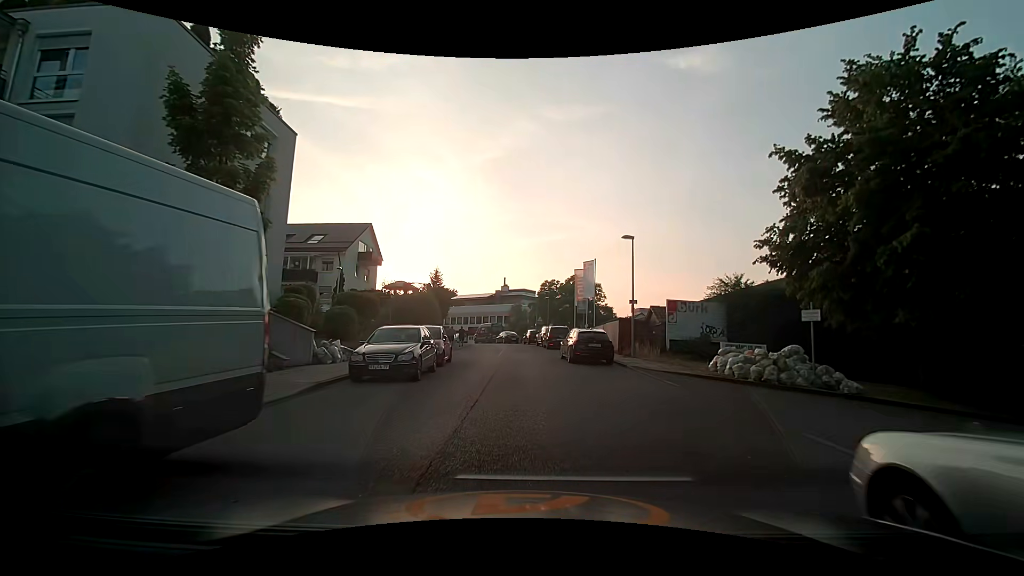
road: residential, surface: asphalt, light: Day
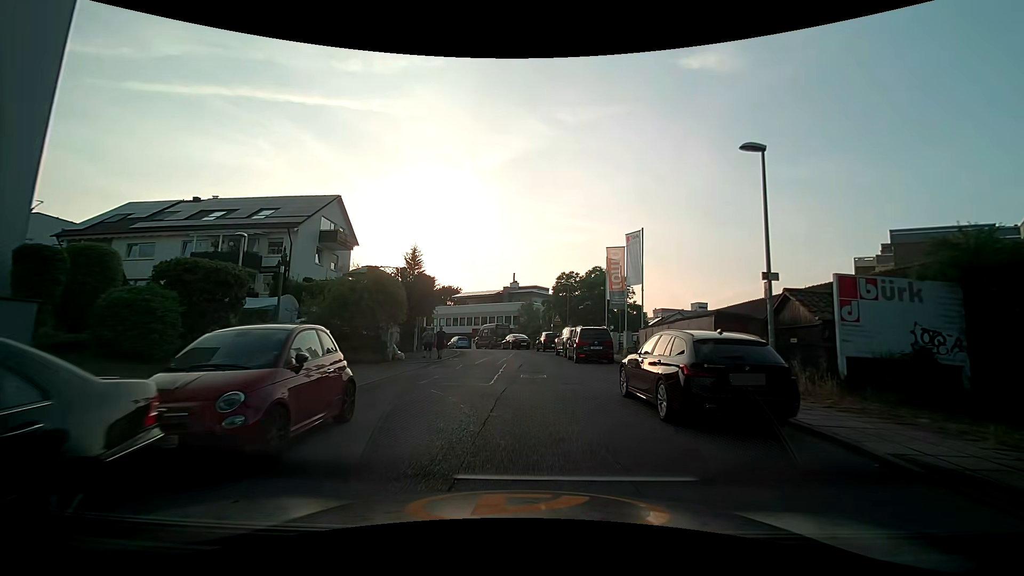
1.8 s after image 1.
(-0.2, +12.8) m; -2°
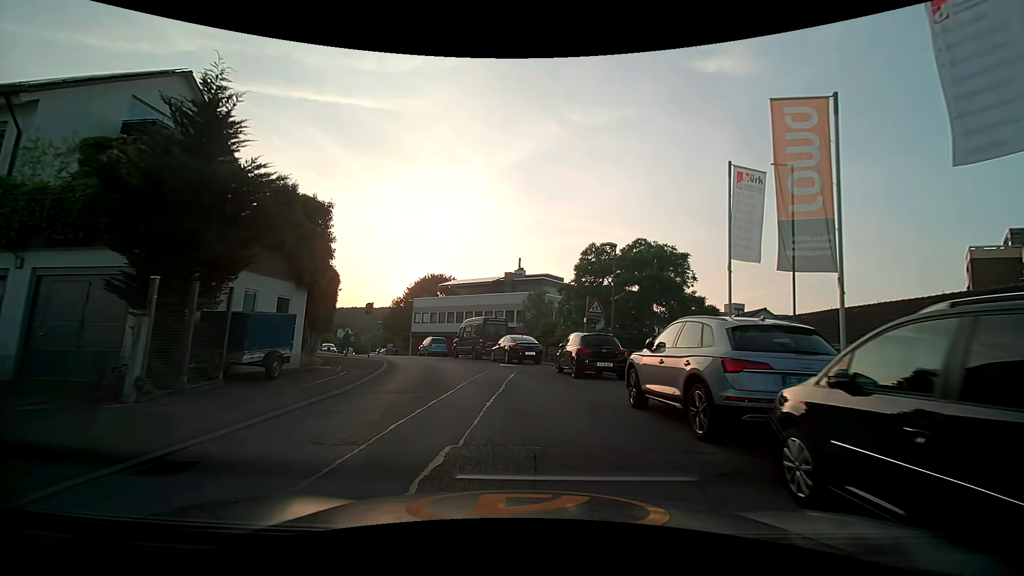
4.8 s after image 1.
(+0.1, +21.0) m; 0°
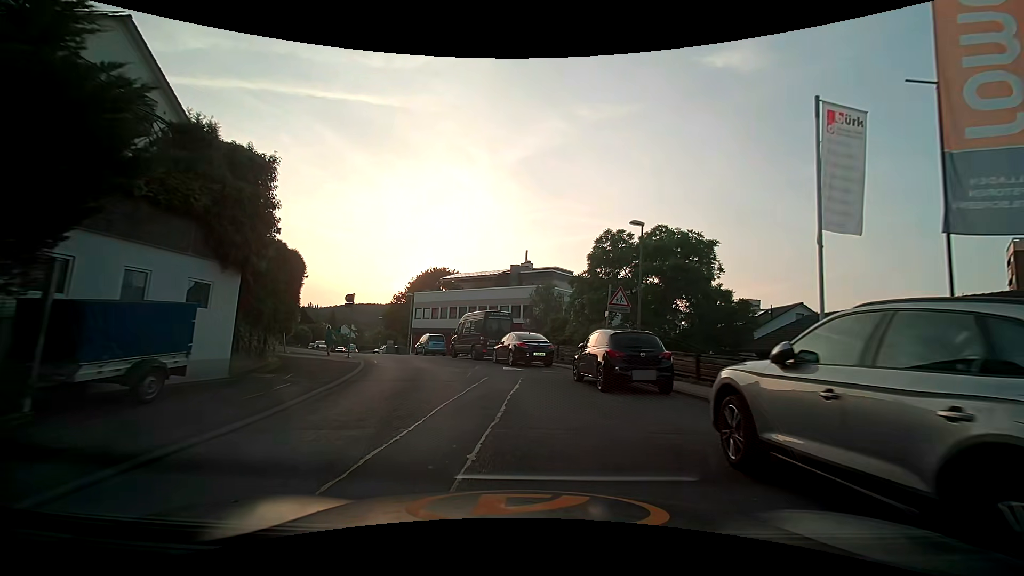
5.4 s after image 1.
(-0.1, +4.2) m; -1°
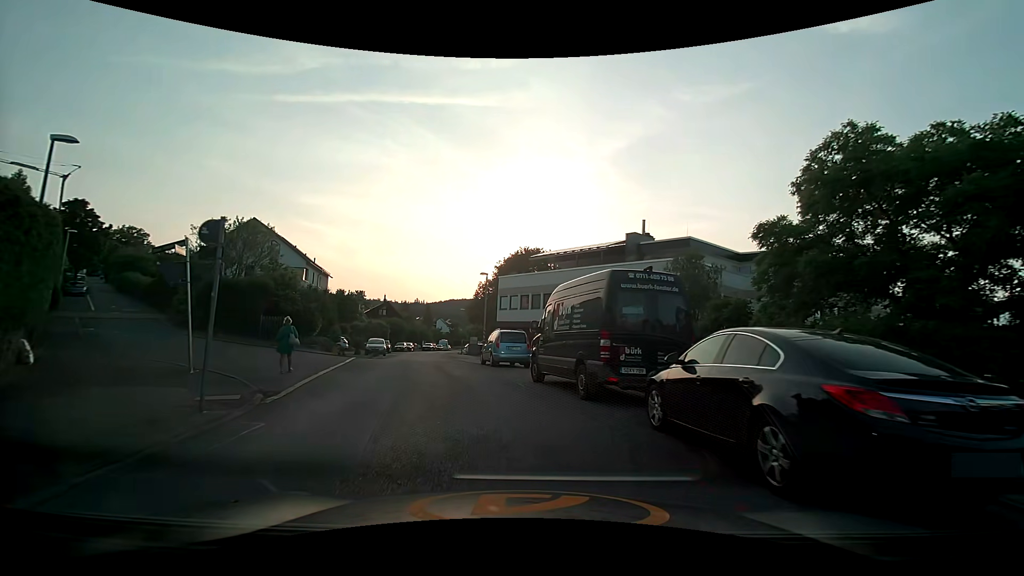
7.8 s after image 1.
(-1.5, +16.4) m; -12°
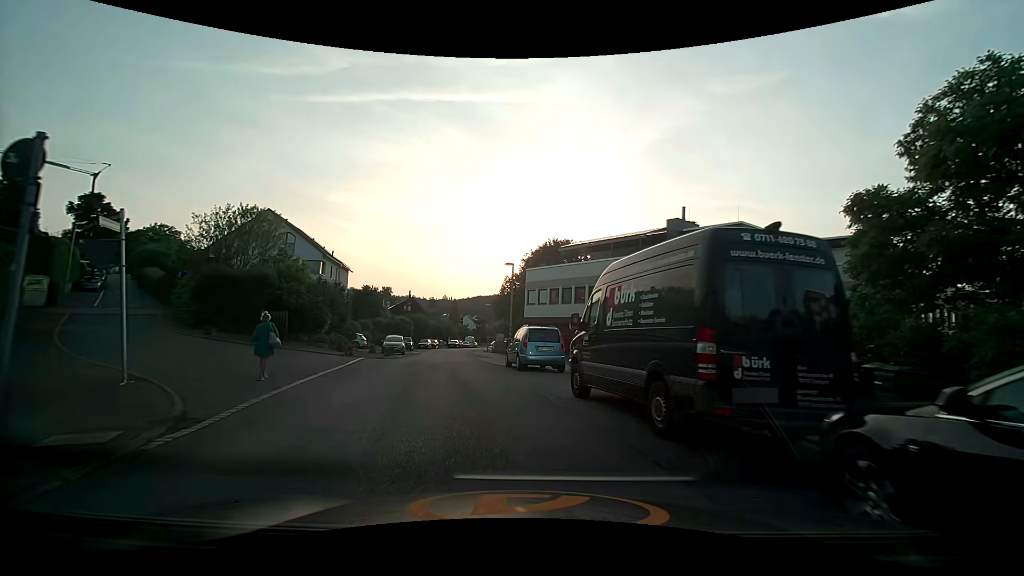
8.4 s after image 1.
(-0.1, +3.7) m; -2°
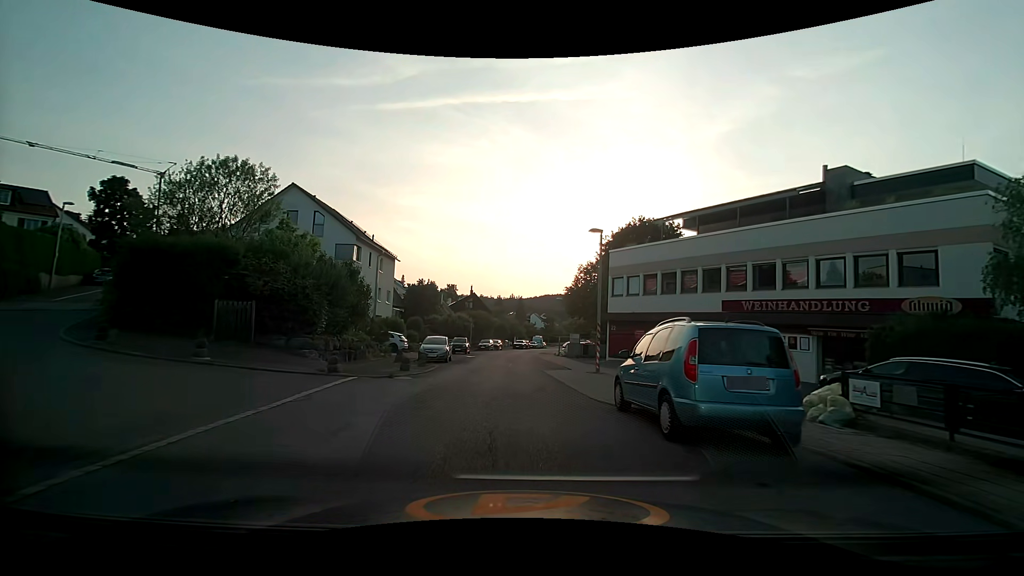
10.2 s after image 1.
(-1.1, +11.0) m; -9°
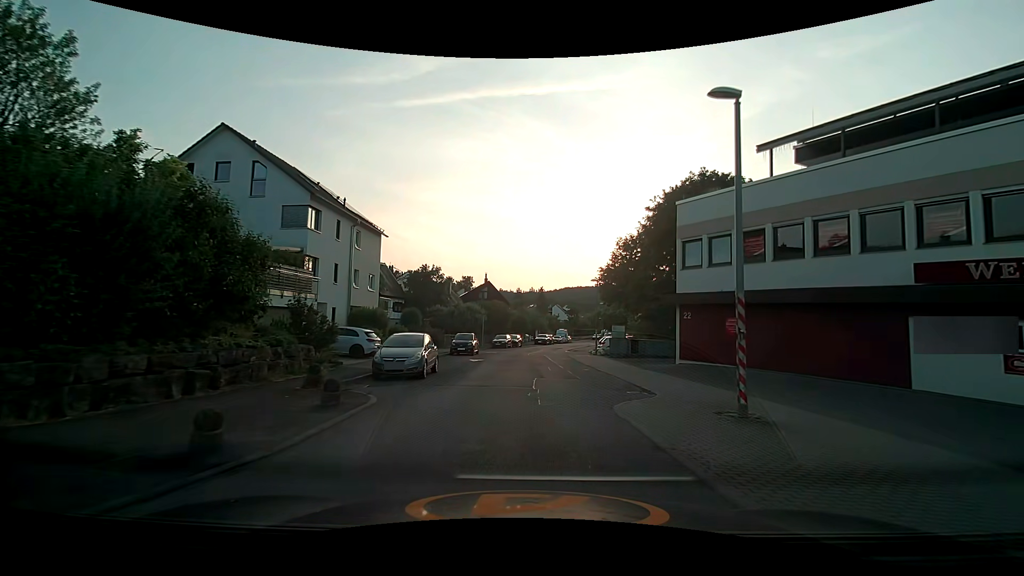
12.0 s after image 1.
(-0.3, +12.4) m; -2°
(0, +10) (+1, +20) (+1, +30) (+2, +40) (+3, +50) (+5, +60) (+6, +70) (+9, +79) (+11, +89) (+13, +99) m
